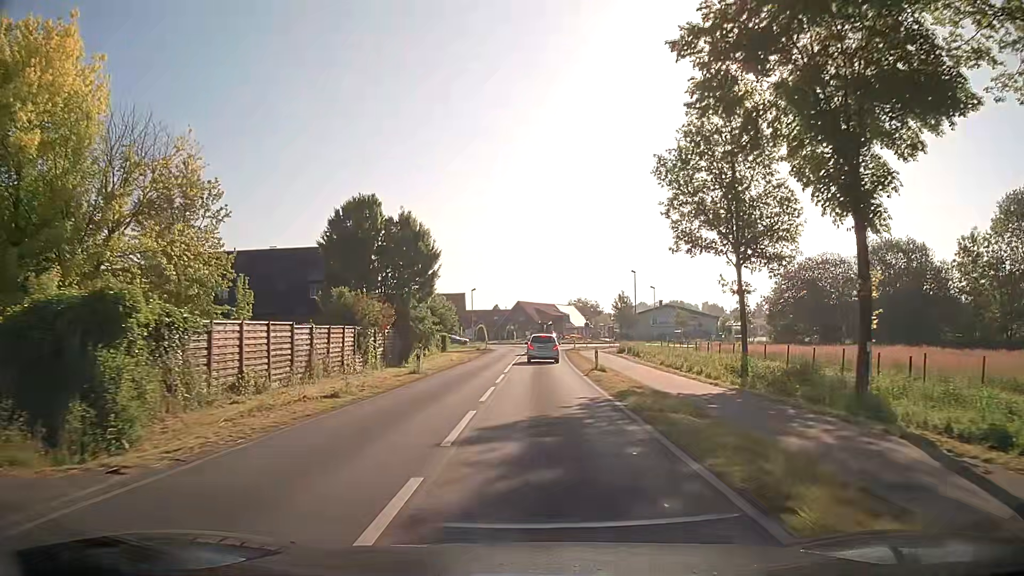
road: secondary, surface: asphalt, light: Day
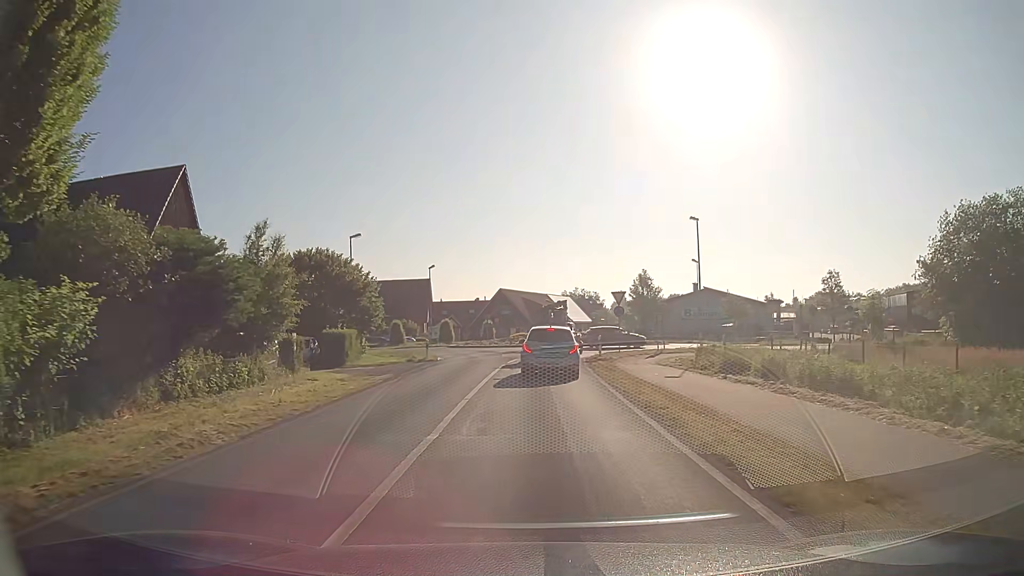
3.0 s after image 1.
(+0.4, +32.0) m; +1°
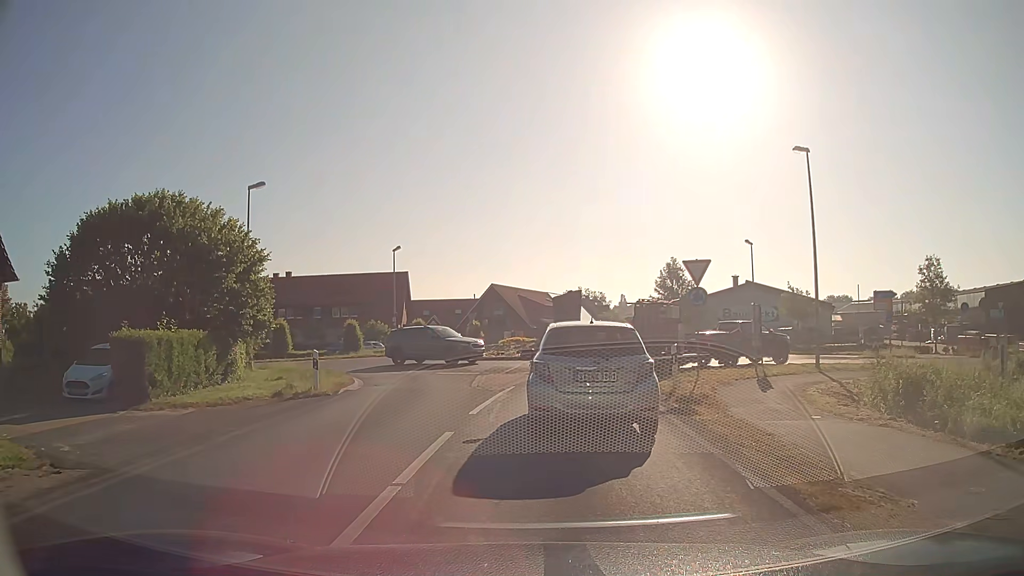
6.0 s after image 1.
(0.0, +17.1) m; +1°
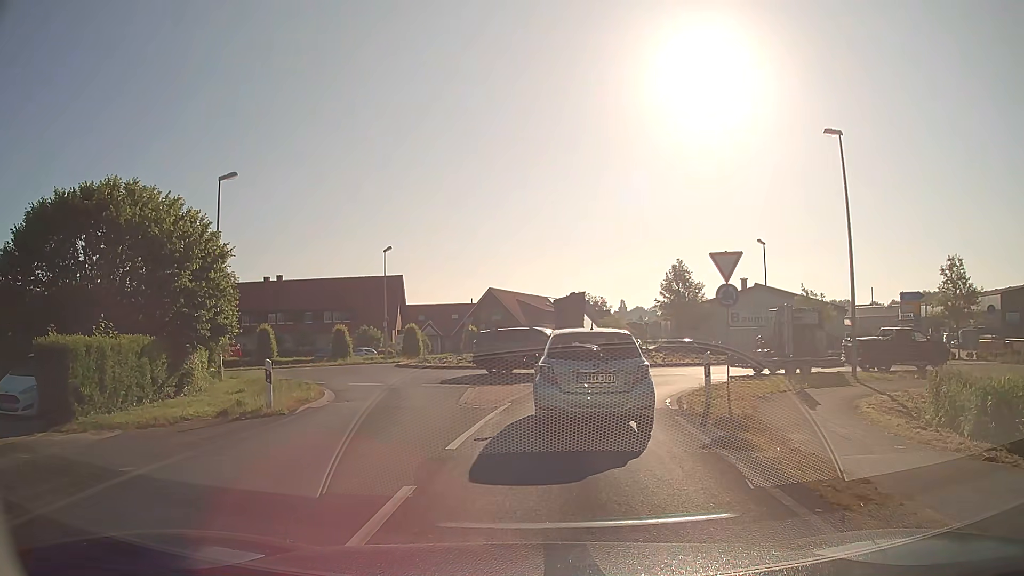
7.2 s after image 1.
(0.0, +3.0) m; 0°
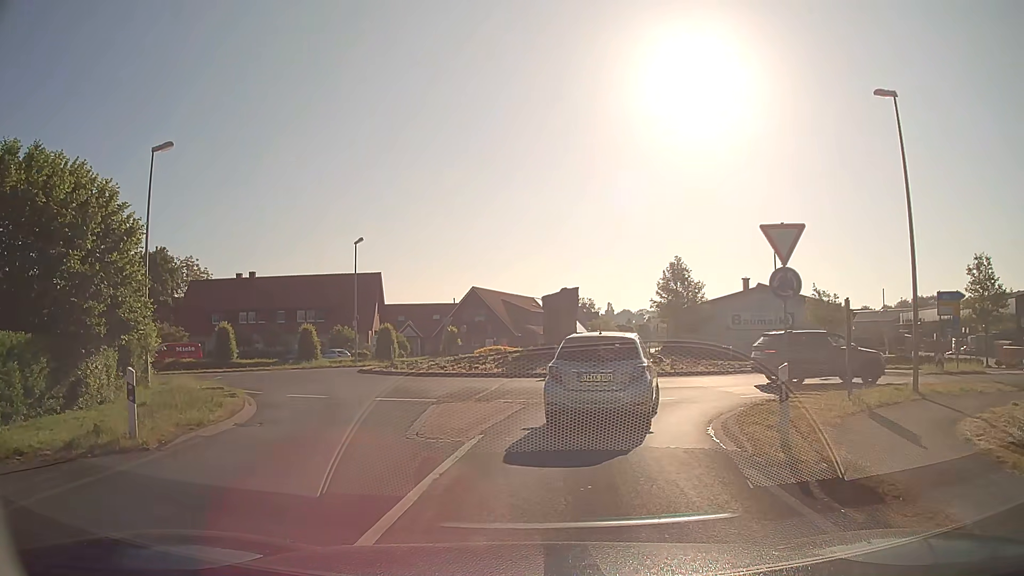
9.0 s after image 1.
(0.0, +4.9) m; +1°
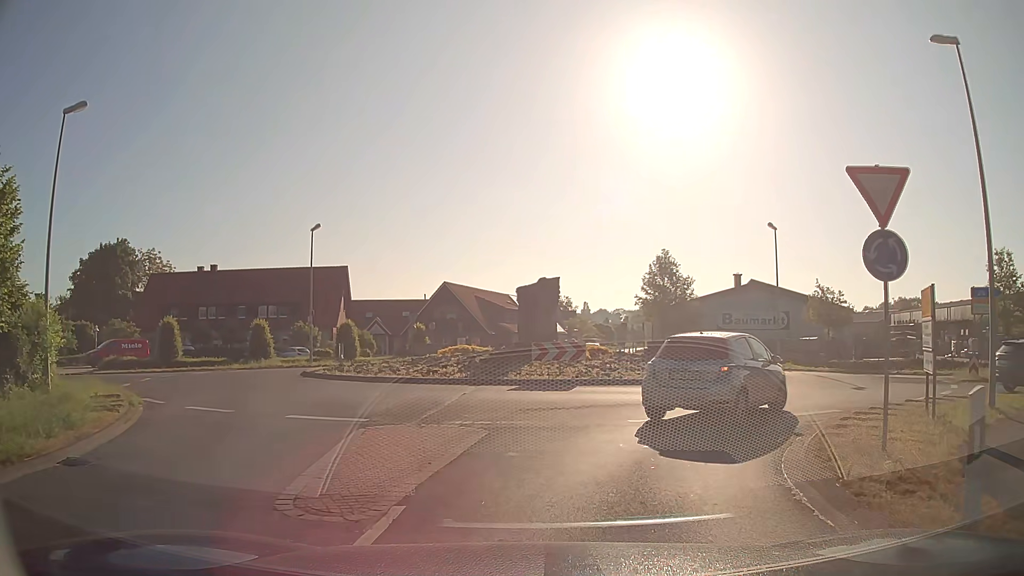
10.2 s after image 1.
(0.0, +4.6) m; +1°
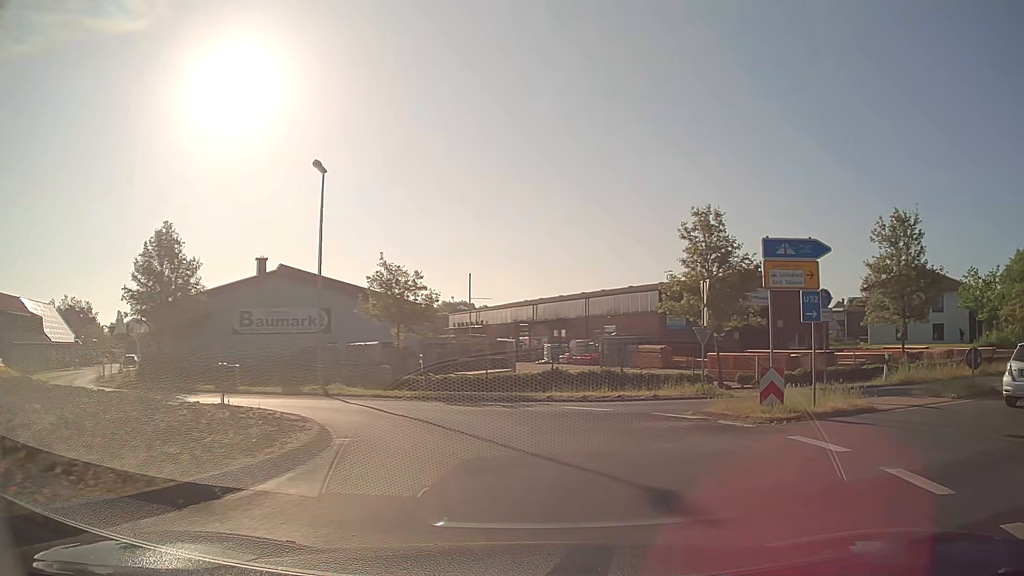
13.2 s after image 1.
(+3.9, +14.9) m; +40°
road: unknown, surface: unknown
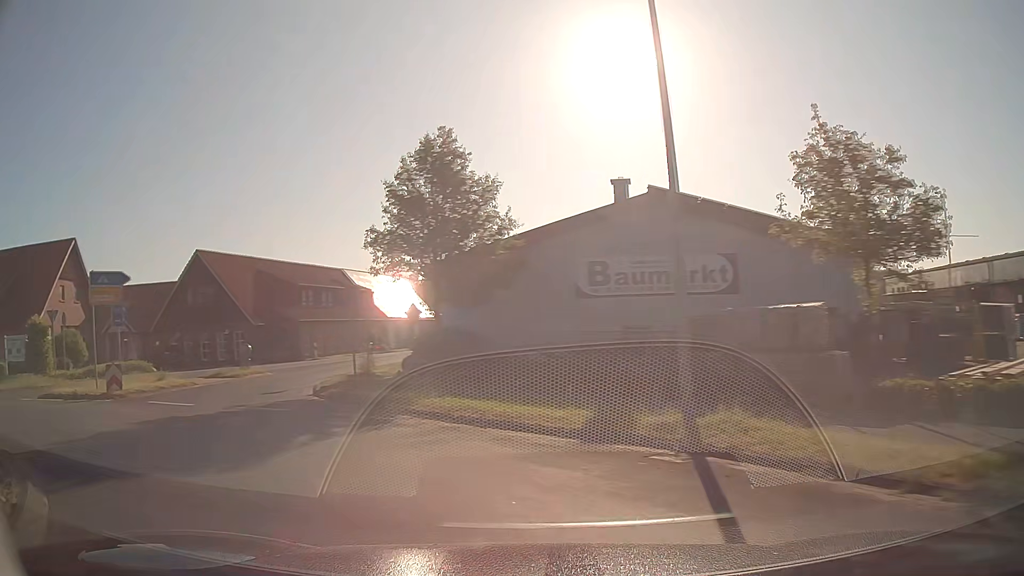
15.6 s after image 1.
(-2.8, +15.5) m; -36°
(-3, +9) (-7, +18) (-9, +28) (-9, +38) (-7, +48) (-6, +58) (-4, +68) (-2, +78) (-1, +87) (+1, +97) m
